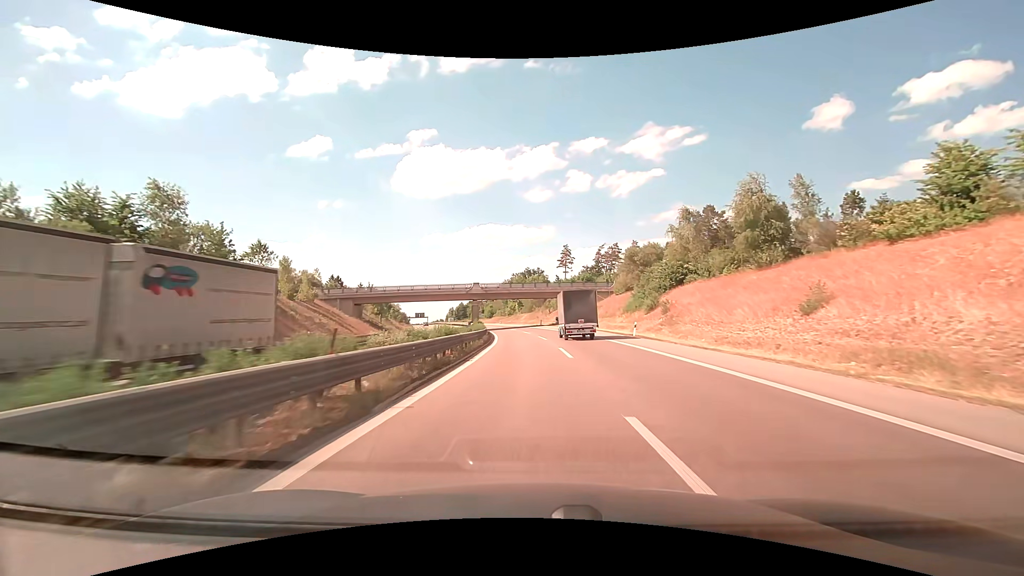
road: trunk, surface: asphalt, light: Day
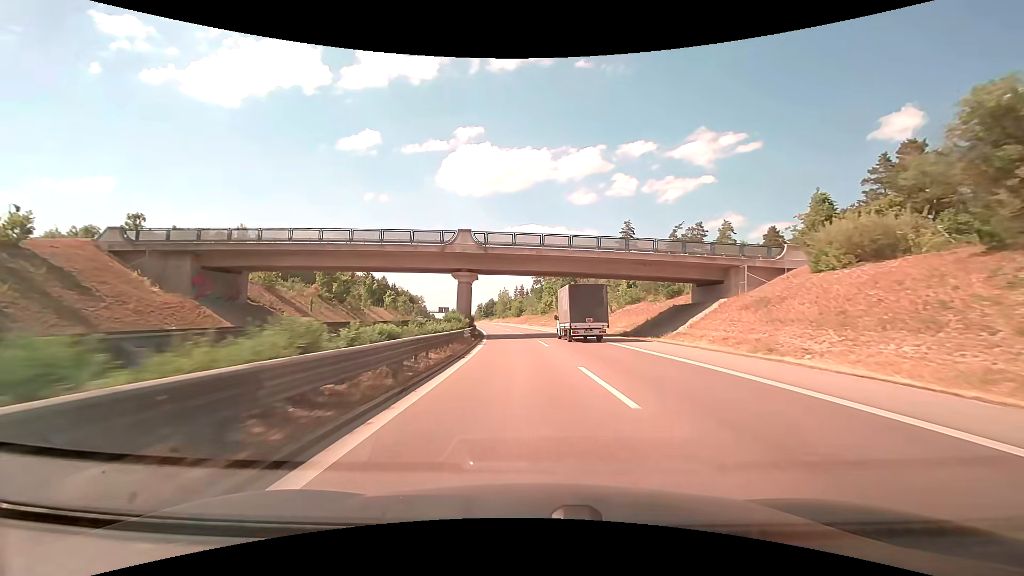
(-1.5, +47.4) m; -4°
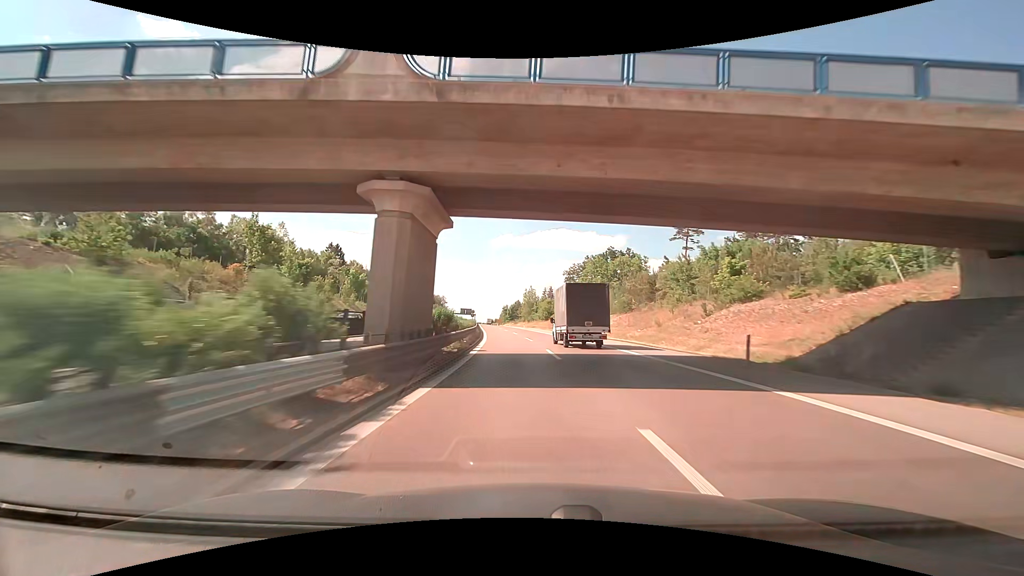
(-0.7, +25.9) m; -3°
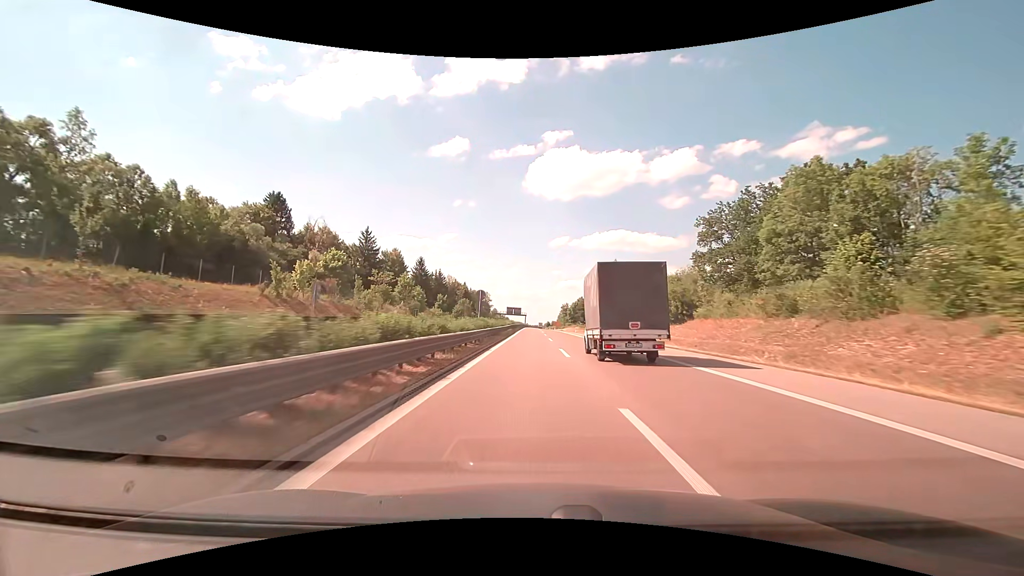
(-5.0, +70.6) m; -7°
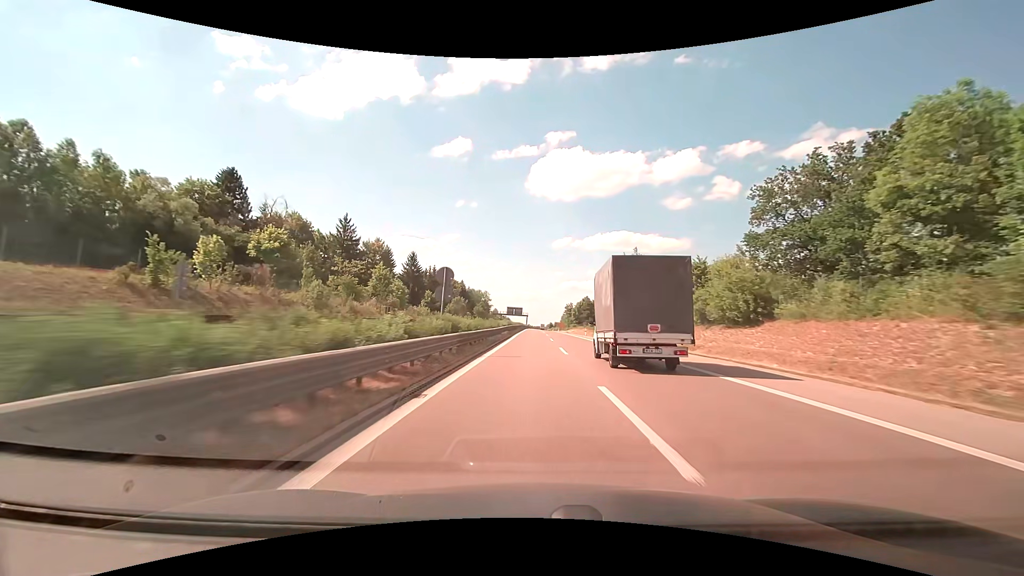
(0.0, +15.2) m; 0°
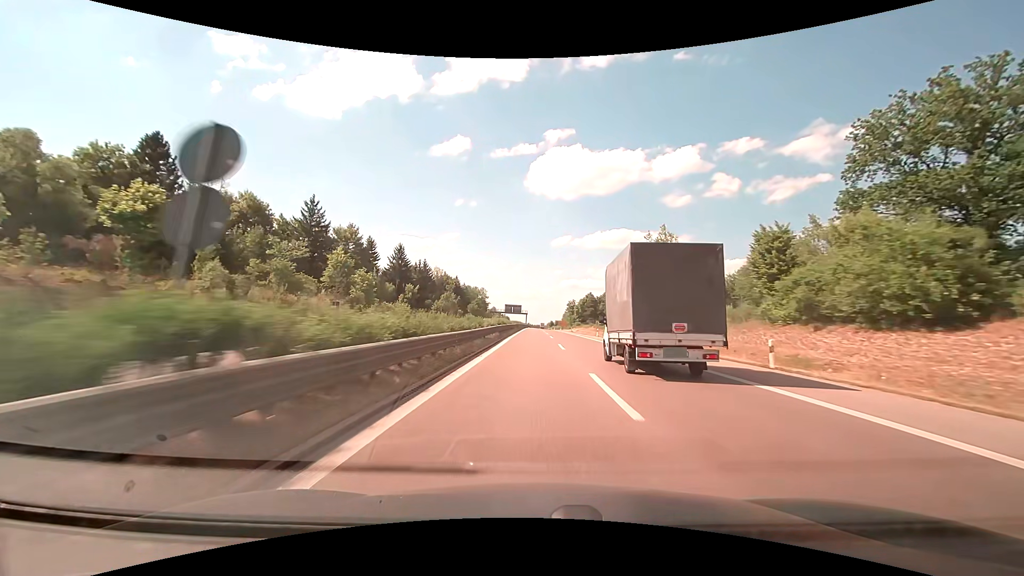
(0.0, +15.5) m; 0°
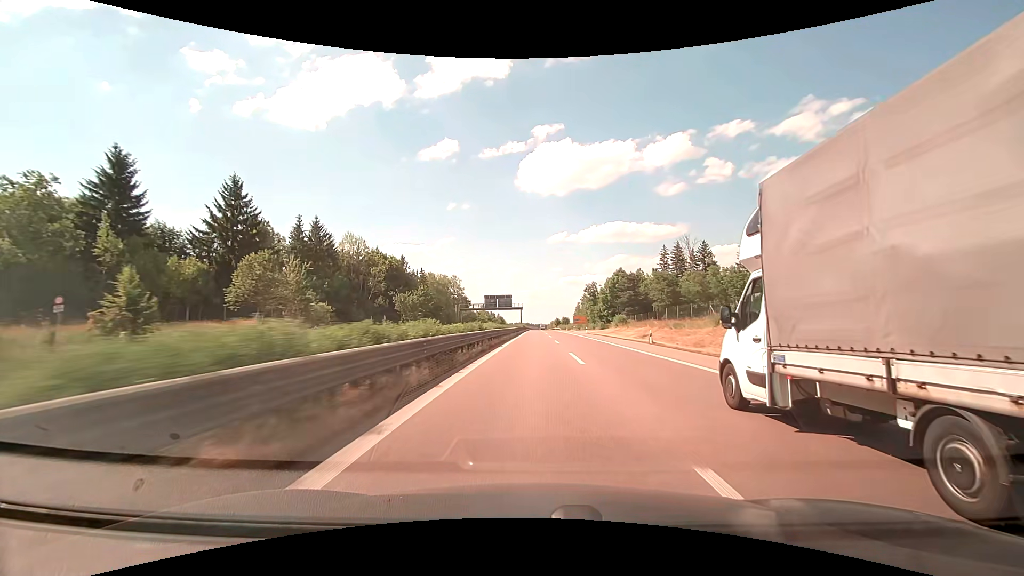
(+0.3, +80.6) m; 0°
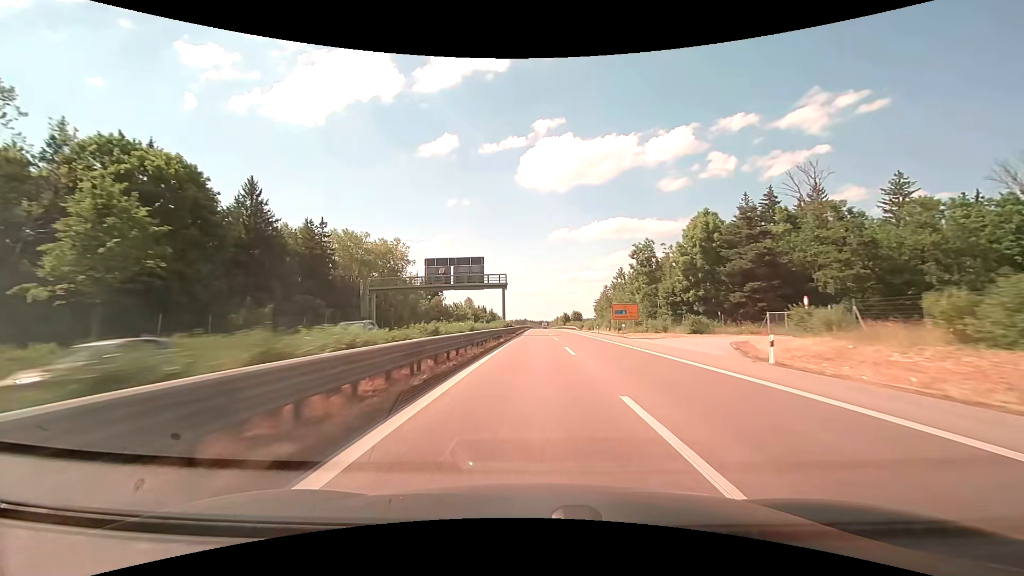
(+0.1, +67.6) m; 0°
(0, +10) (0, +20) (0, +30) (0, +40) (0, +50) (0, +60) (0, +70) (0, +80) (0, +90) (0, +100) m
